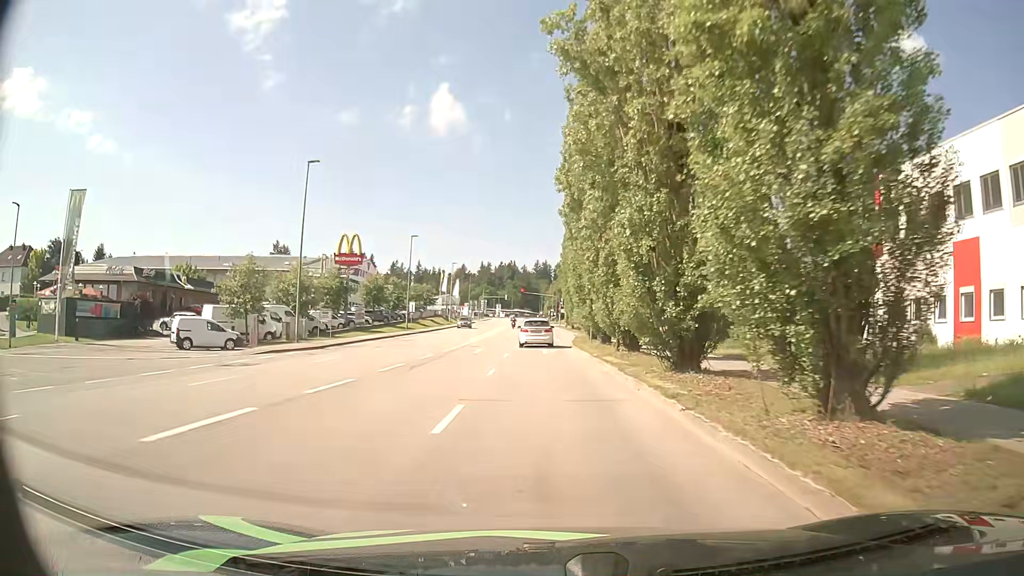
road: tertiary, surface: asphalt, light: Day
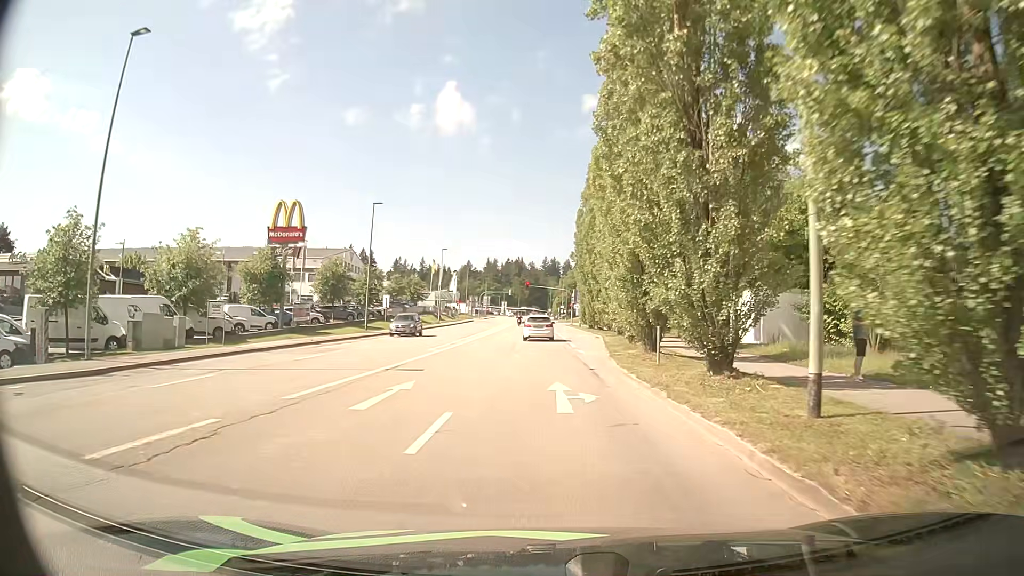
(+0.1, +19.5) m; 0°
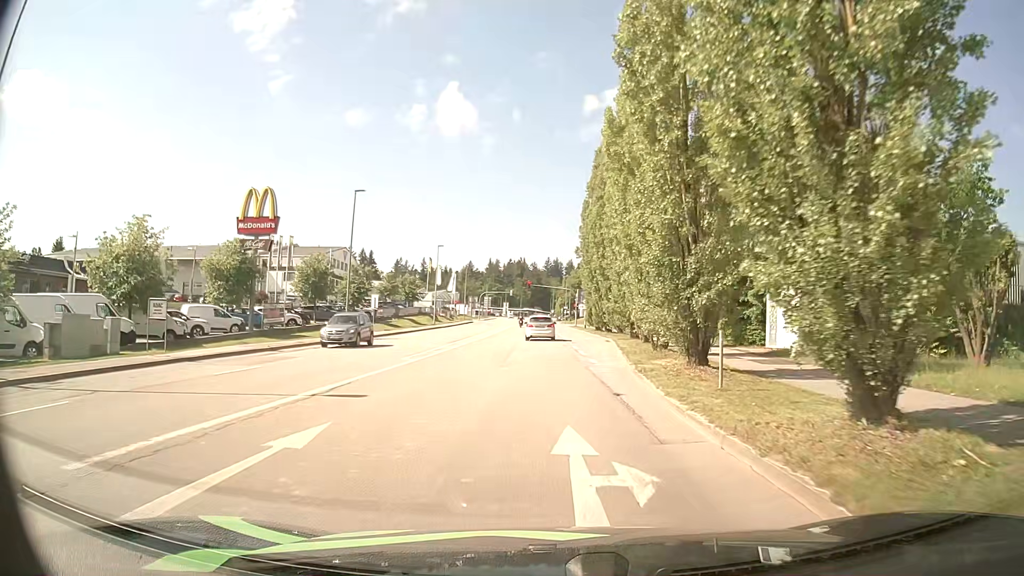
(0.0, +6.0) m; -1°
(0, +10) (+1, +20) (+1, +30) (+3, +40) (+3, +50) (+3, +60) (+3, +70) (+3, +80) (+4, +90) (+4, +100) m
